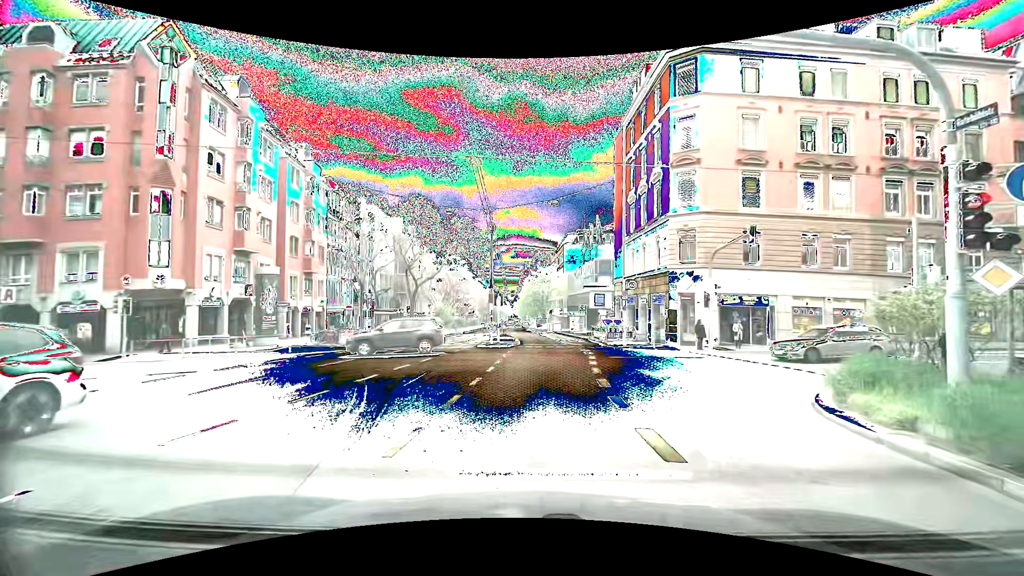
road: secondary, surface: asphalt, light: Day
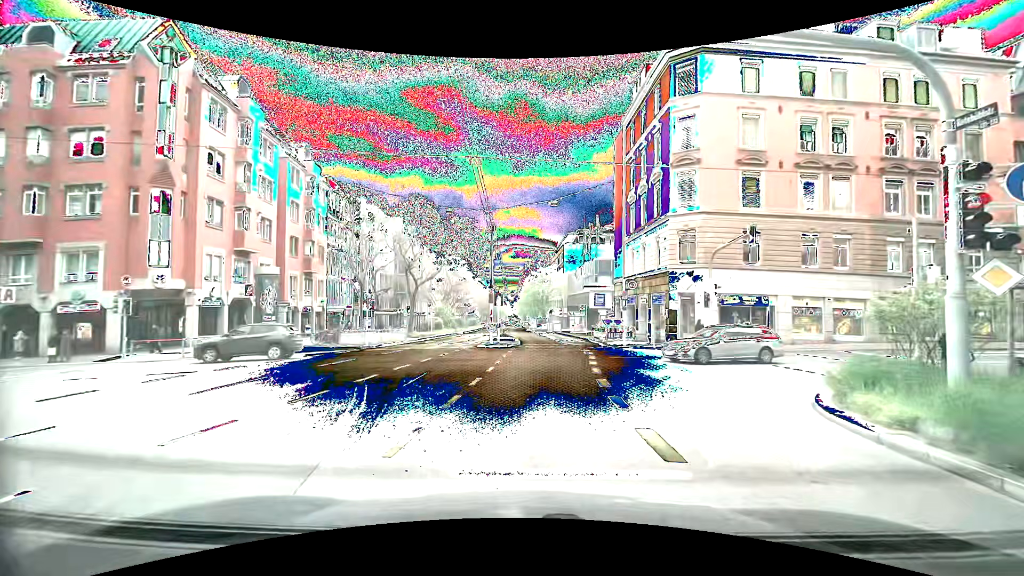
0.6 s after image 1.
(0.0, 0.0) m; 0°
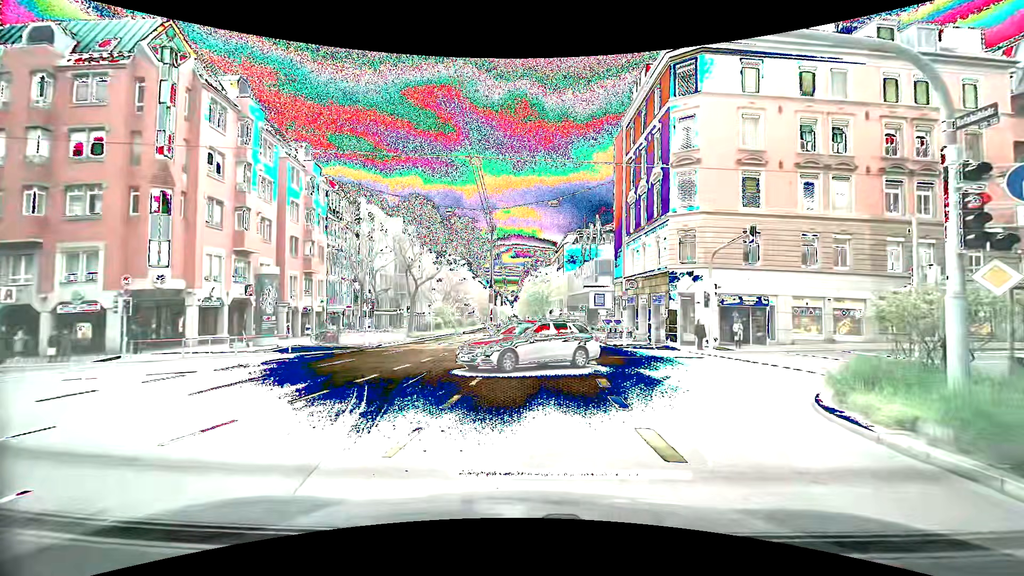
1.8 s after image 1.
(0.0, 0.0) m; 0°
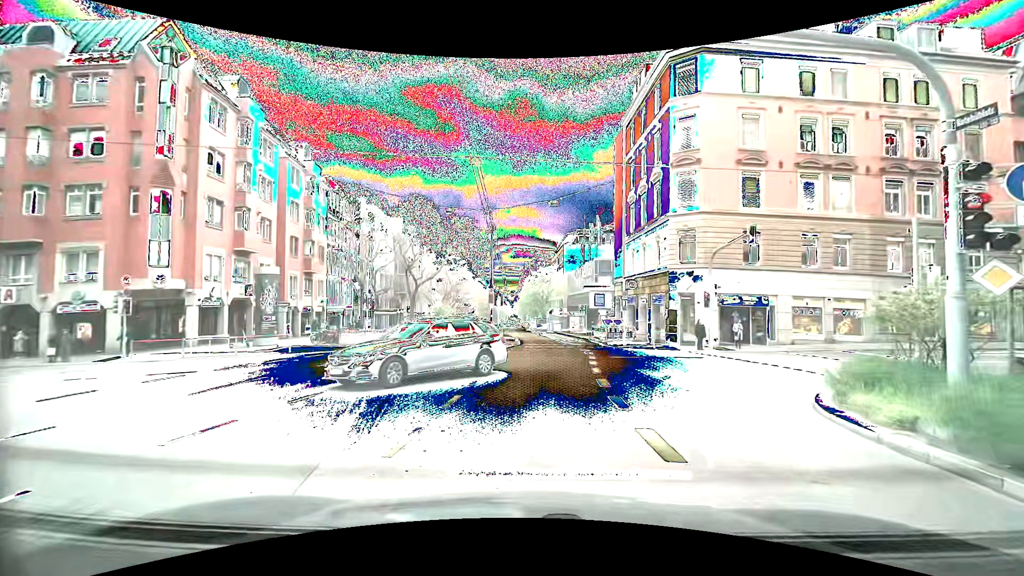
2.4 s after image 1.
(0.0, 0.0) m; 0°
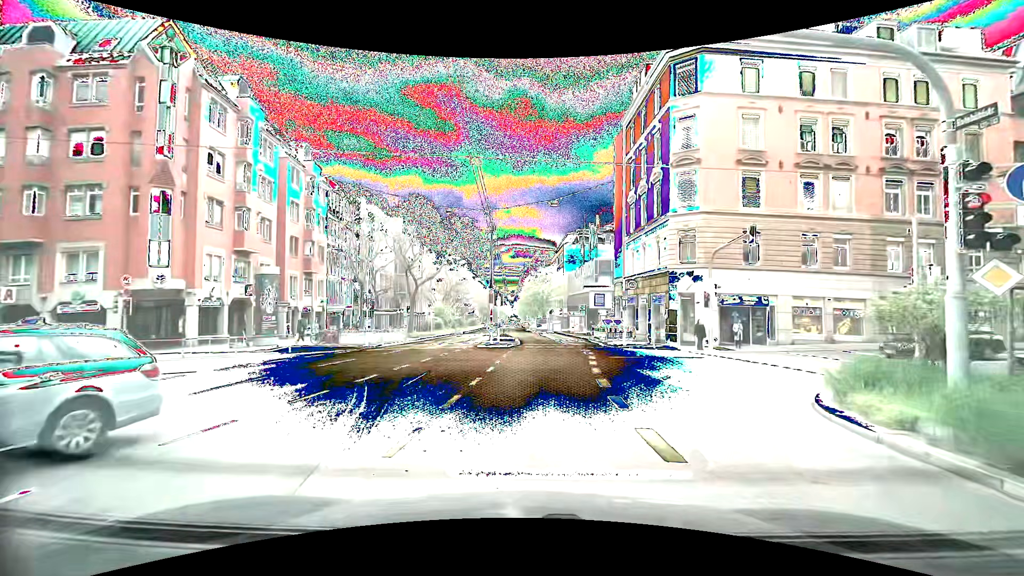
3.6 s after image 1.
(0.0, 0.0) m; 0°
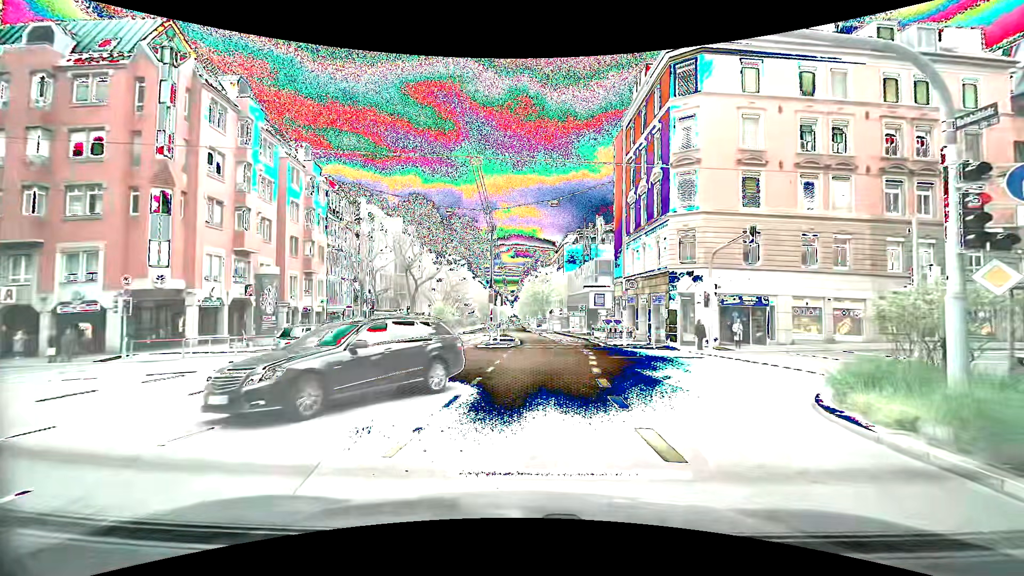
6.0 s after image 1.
(0.0, 0.0) m; 0°
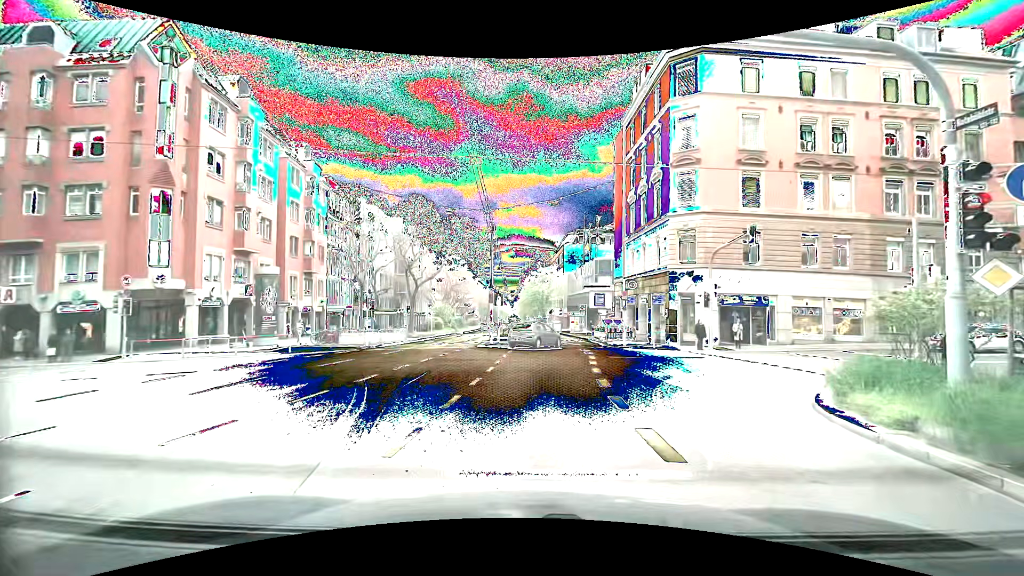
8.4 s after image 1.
(0.0, 0.0) m; 0°
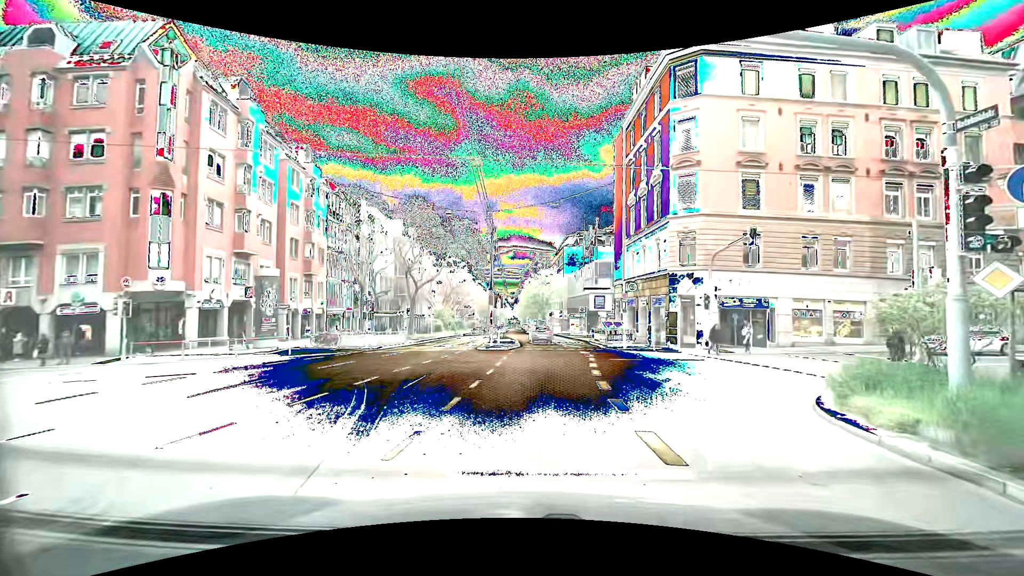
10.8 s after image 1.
(0.0, 0.0) m; 0°
(-1, +10) (-1, +20) (-2, +30) (-3, +40) (-4, +50) (-5, +60) (-7, +70) (-8, +80) (-9, +89) (-11, +99) m
